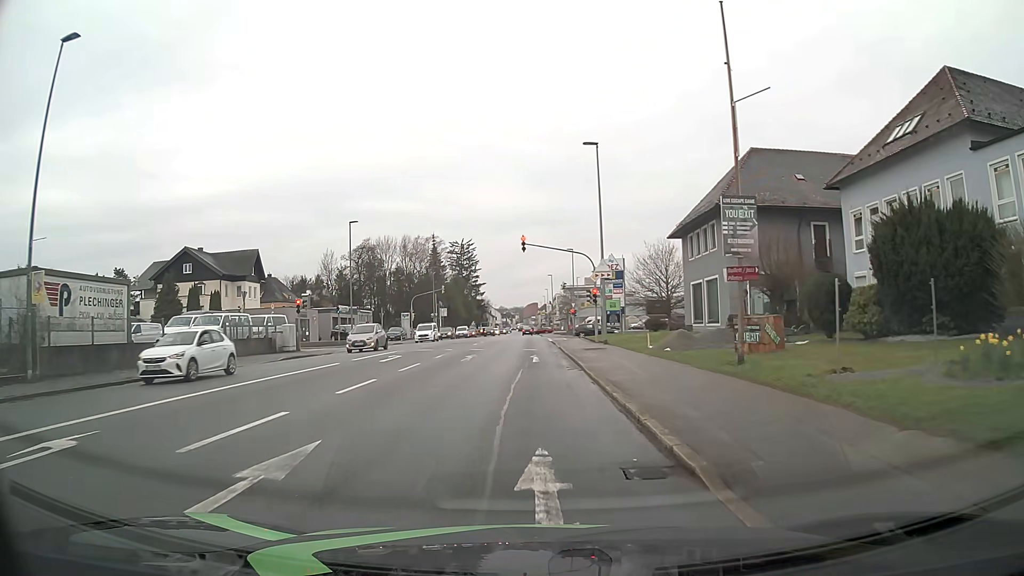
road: tertiary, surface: asphalt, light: Day
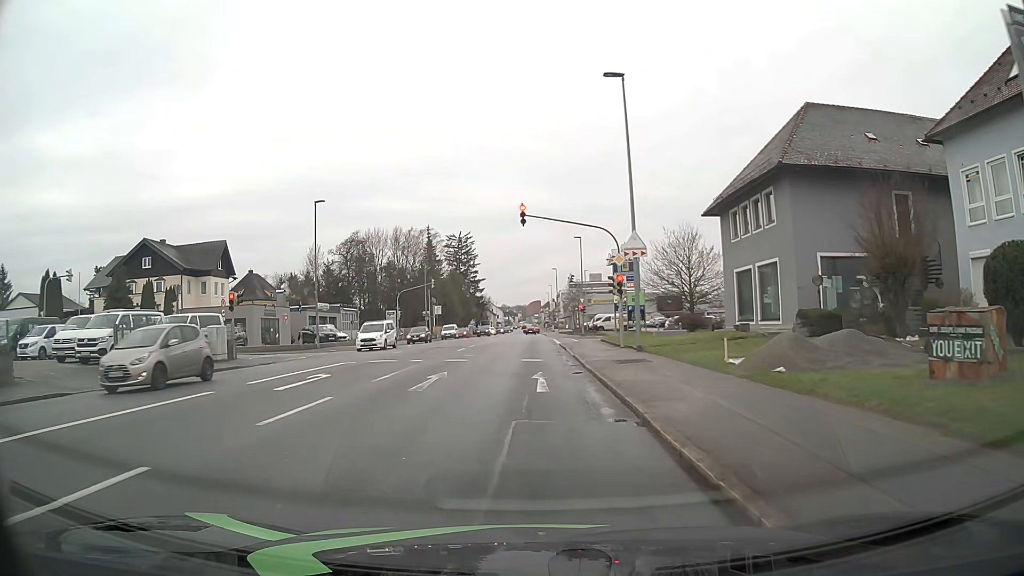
(-0.1, +9.8) m; -1°
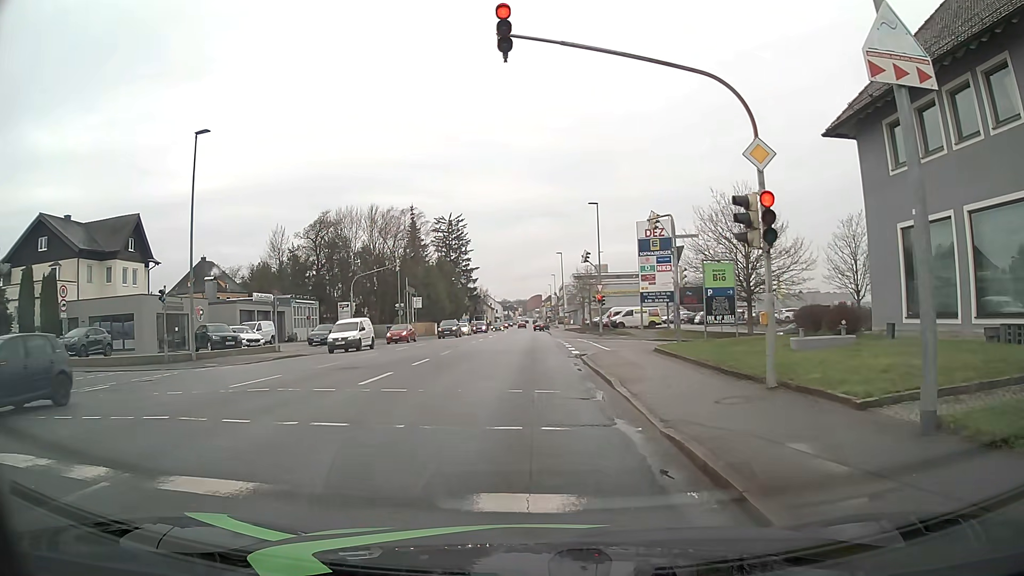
(+0.2, +17.4) m; 0°
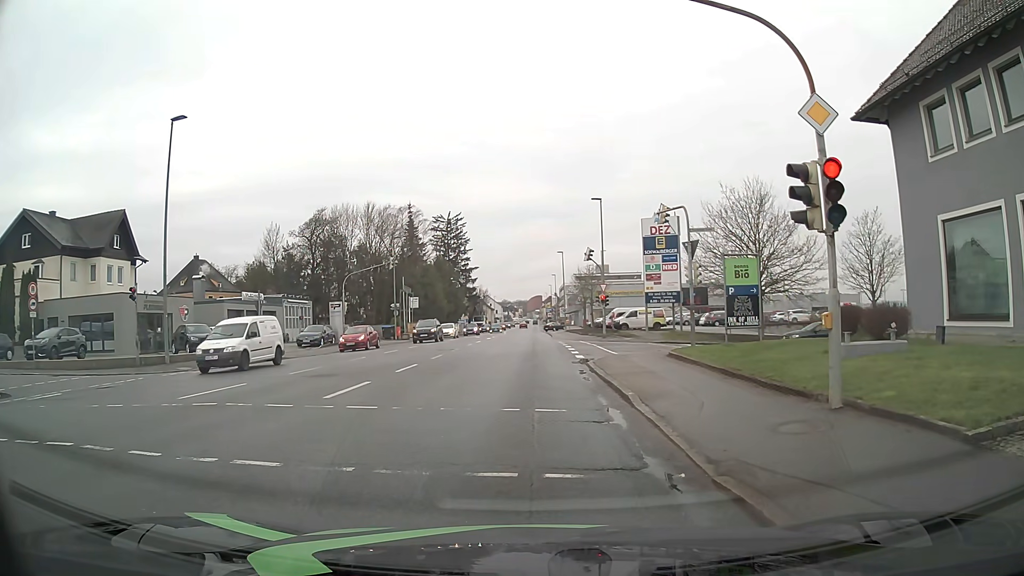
(0.0, +2.1) m; -1°
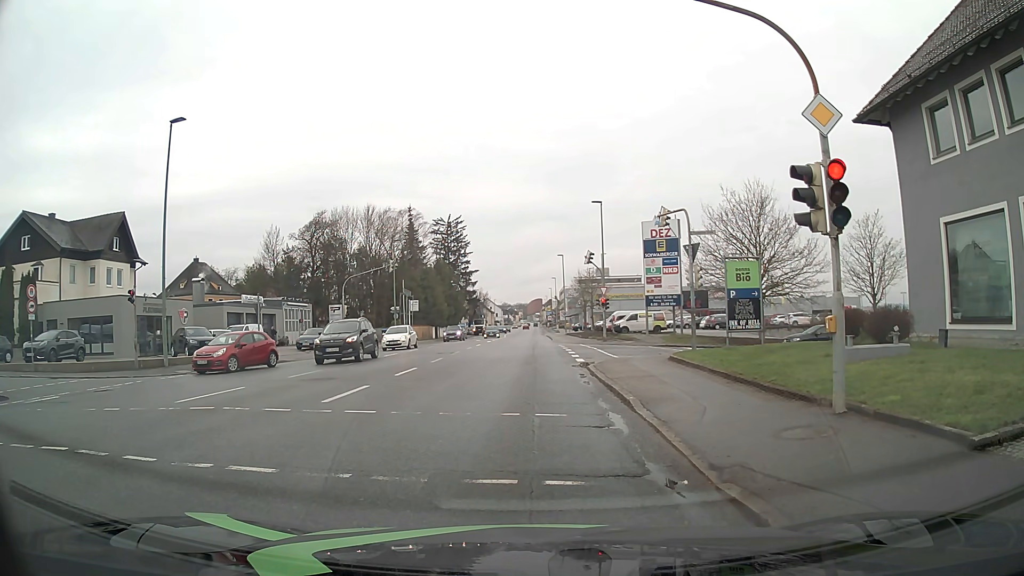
(0.0, +0.2) m; 0°
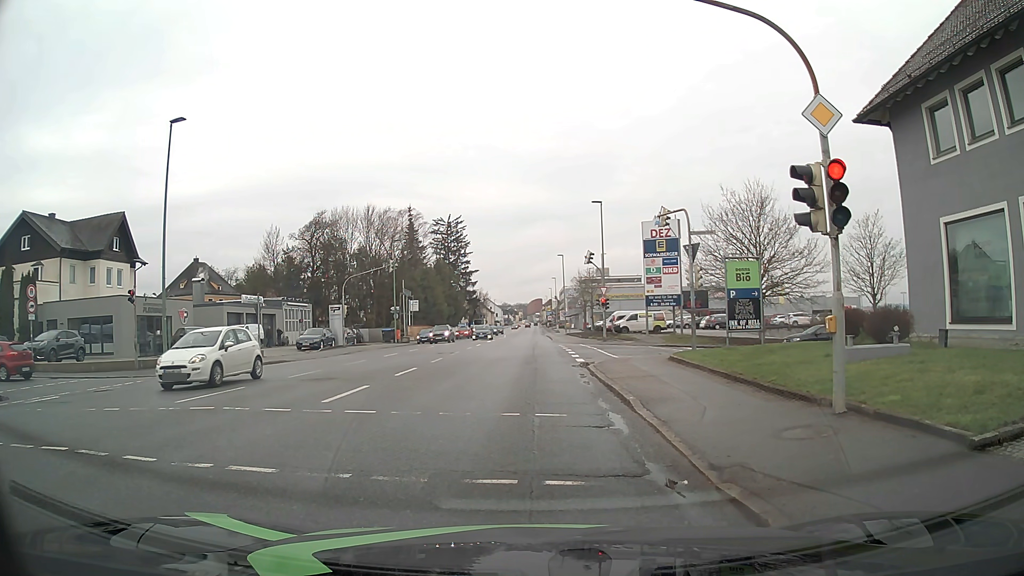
(0.0, 0.0) m; 0°
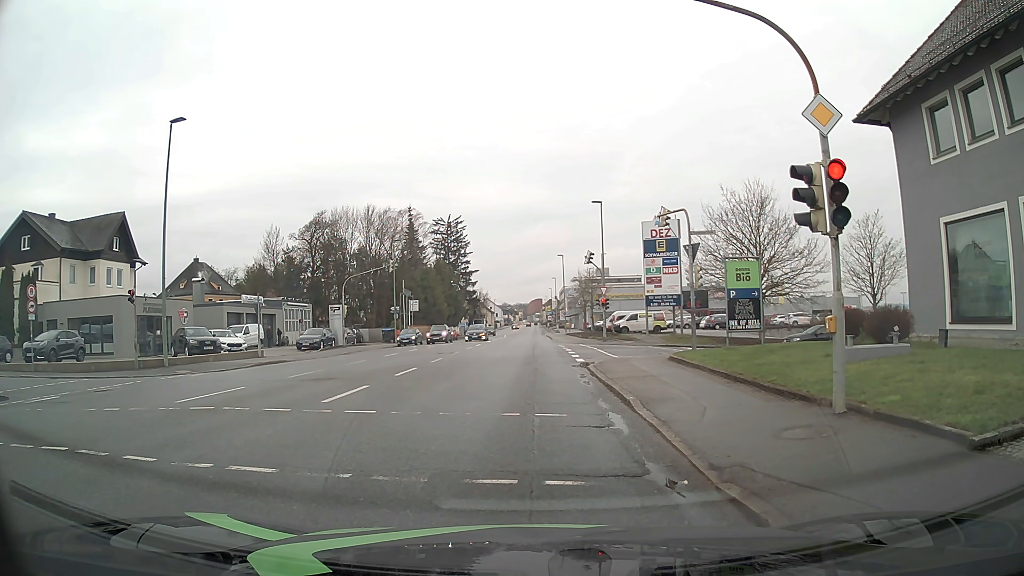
(0.0, 0.0) m; 0°
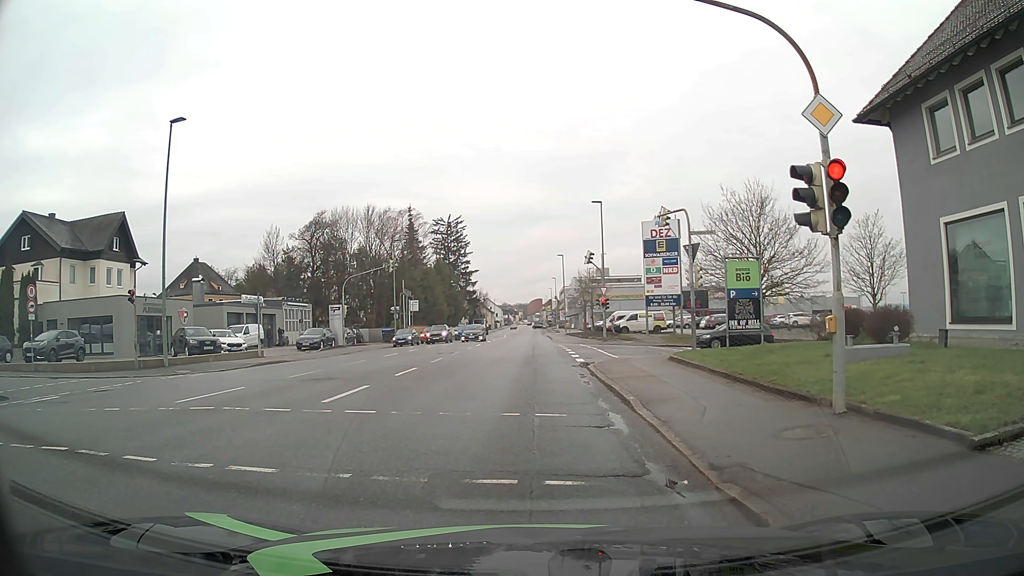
(0.0, 0.0) m; 0°
